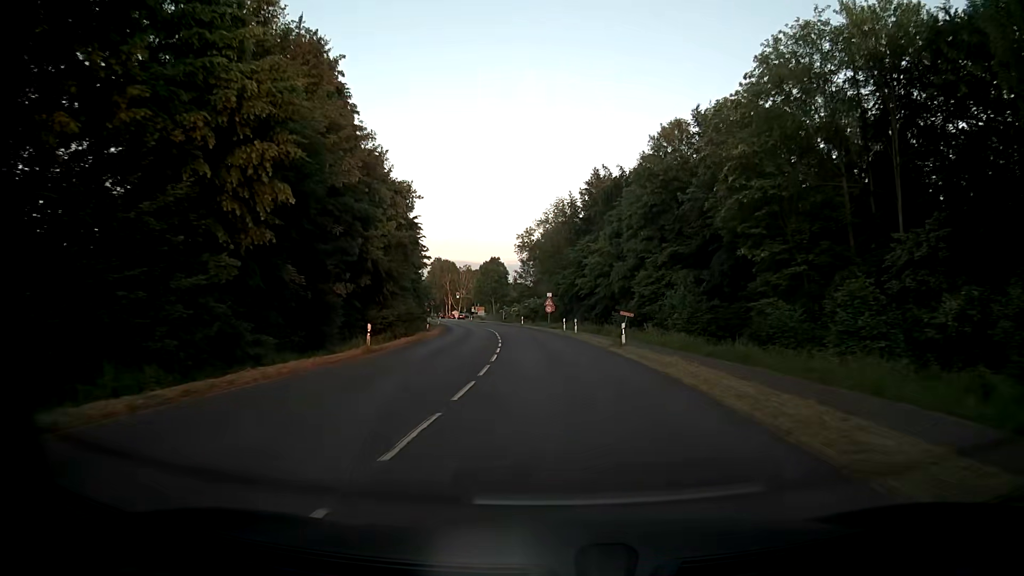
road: secondary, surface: asphalt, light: Day
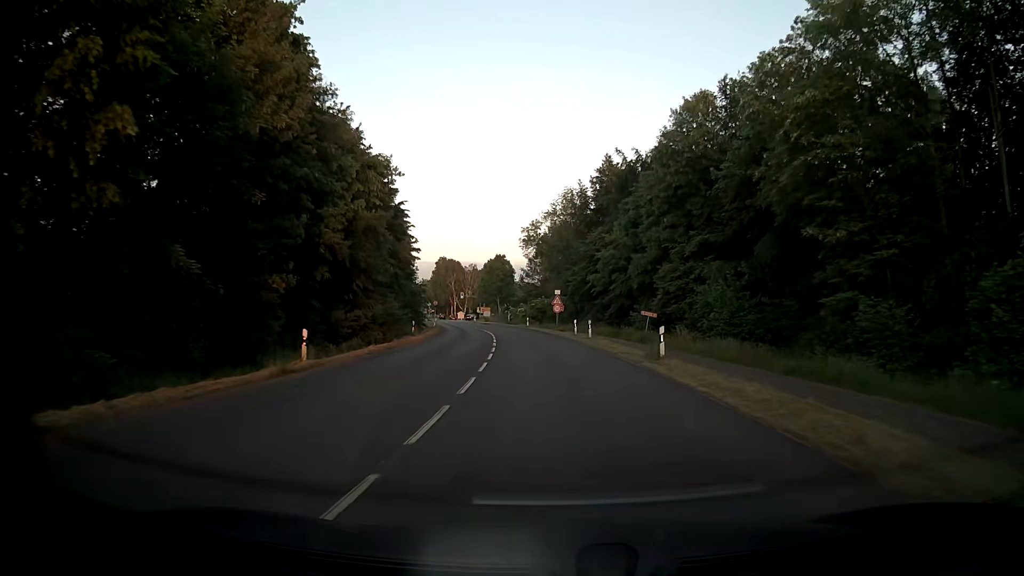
(0.0, +7.9) m; 0°
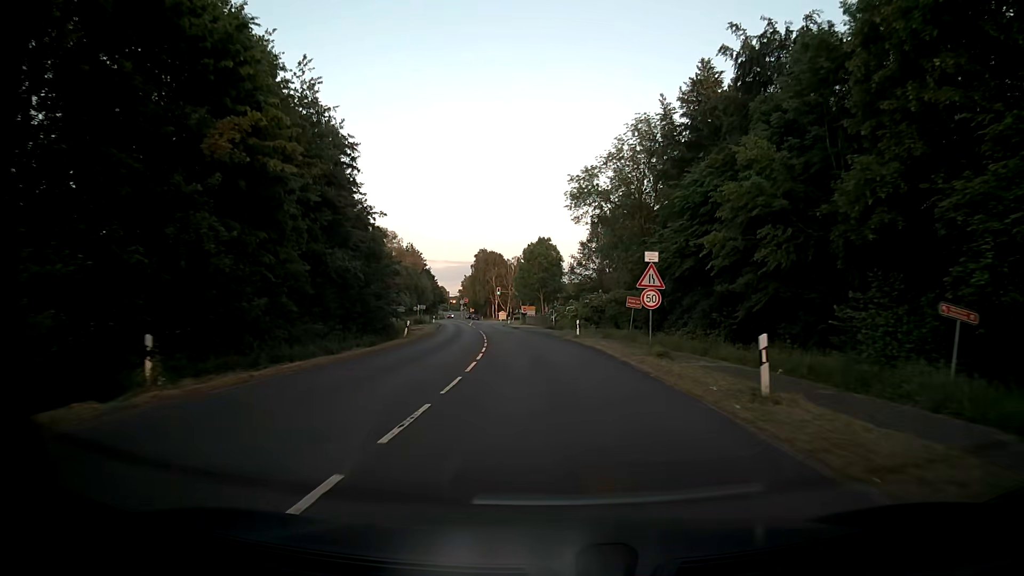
(-1.2, +31.8) m; -4°
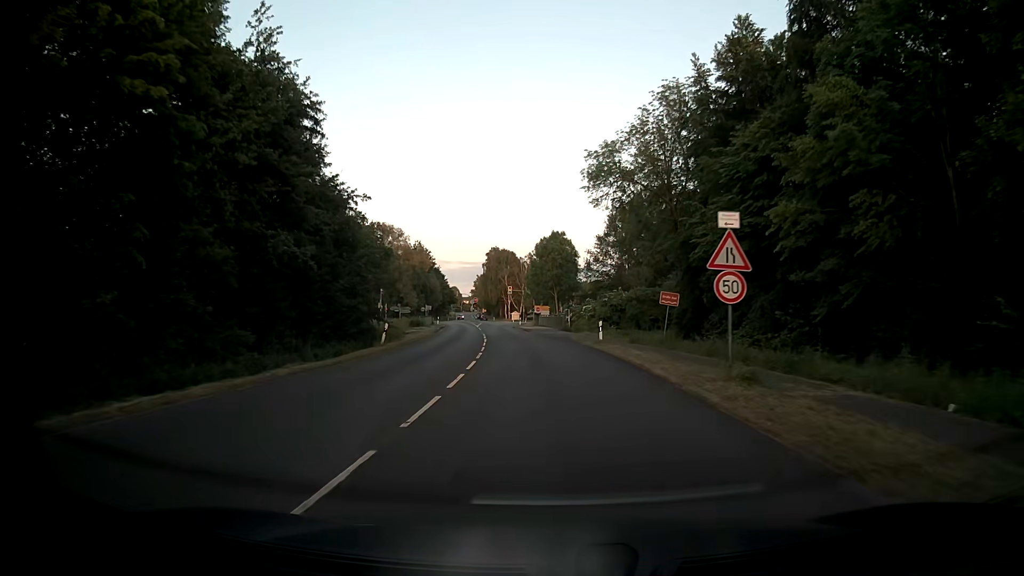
(-0.1, +7.9) m; -2°
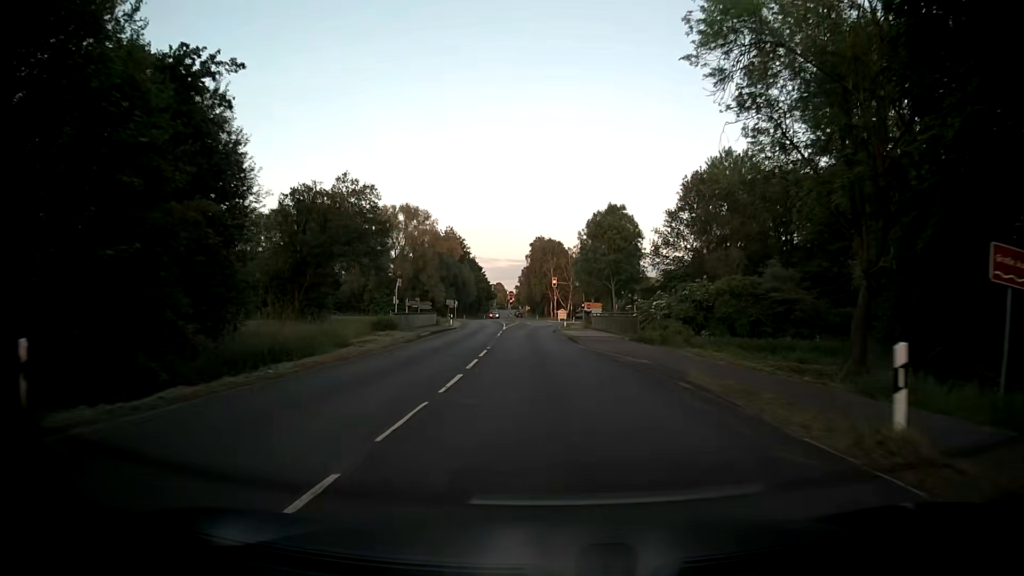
(-0.8, +23.8) m; -4°
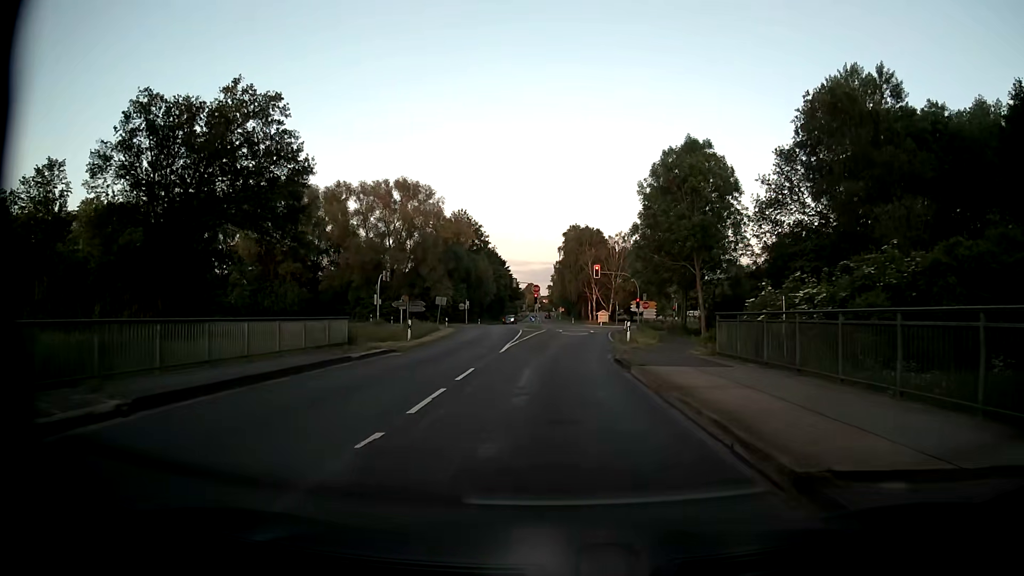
(-0.9, +29.6) m; -3°
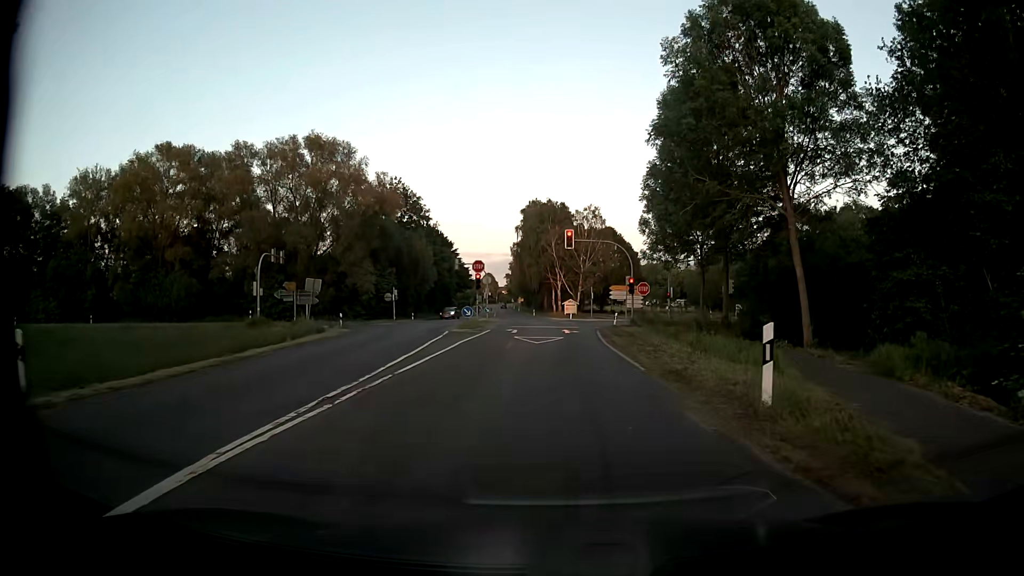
(+0.3, +24.0) m; +3°
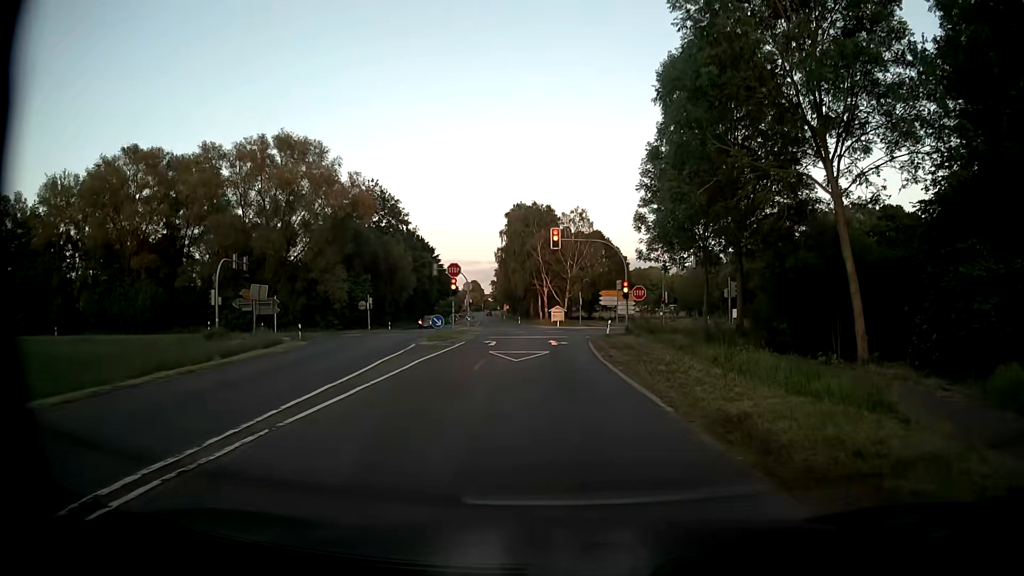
(+0.1, +5.1) m; +1°
(0, +10) (0, +20) (0, +30) (0, +40) (-1, +50) (-2, +60) (-3, +70) (-5, +80) (-7, +90) (-8, +99) m
